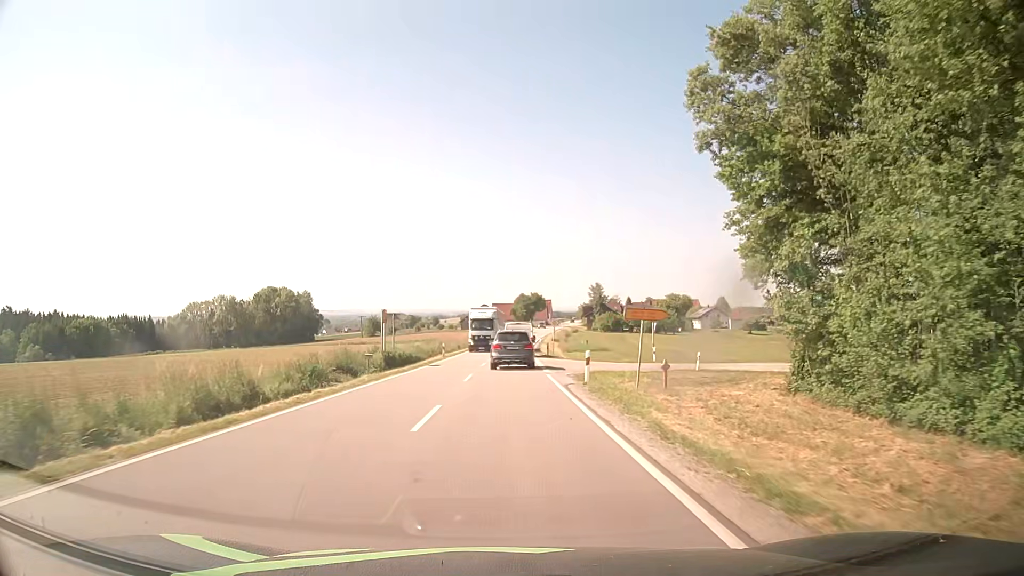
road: secondary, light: Day
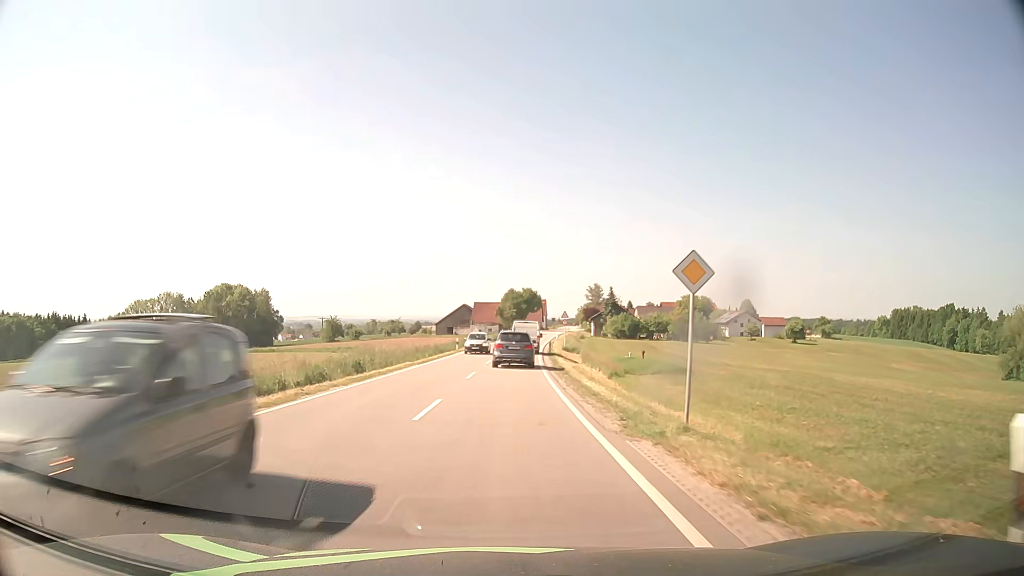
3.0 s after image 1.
(+0.4, +46.8) m; +1°
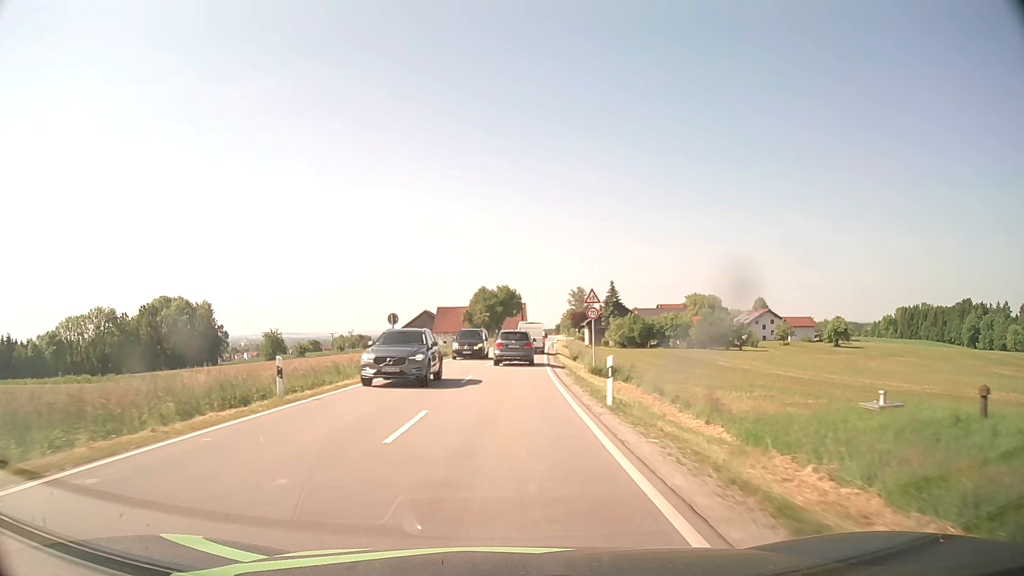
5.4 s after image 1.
(+0.6, +38.6) m; +2°
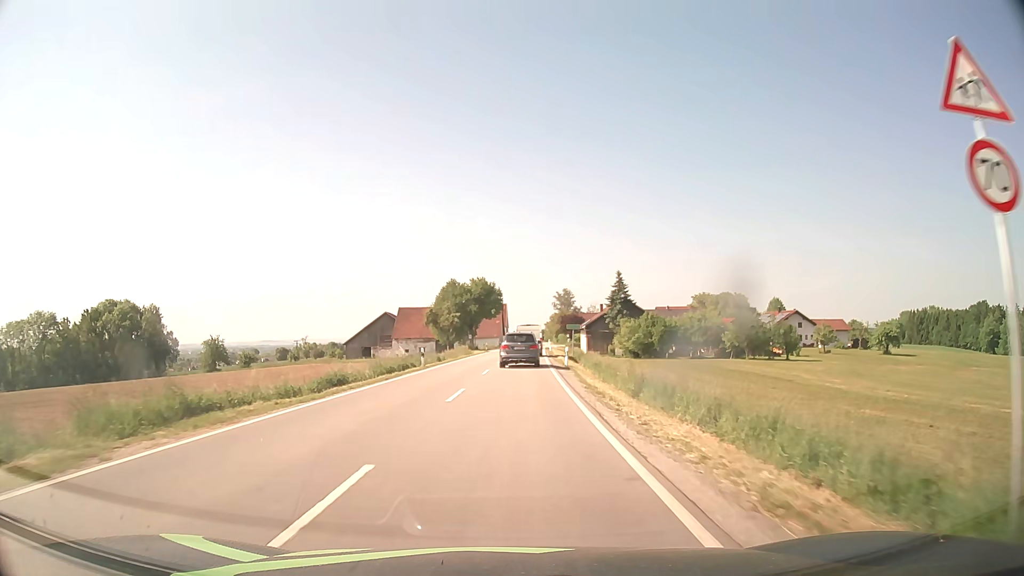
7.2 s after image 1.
(+0.5, +29.5) m; +2°
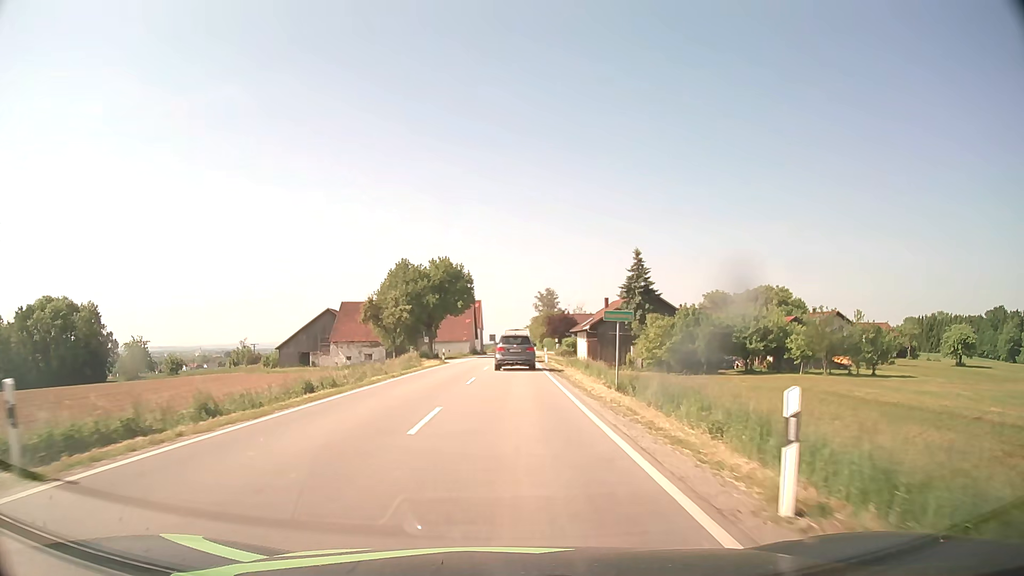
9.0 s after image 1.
(+0.5, +29.4) m; +2°
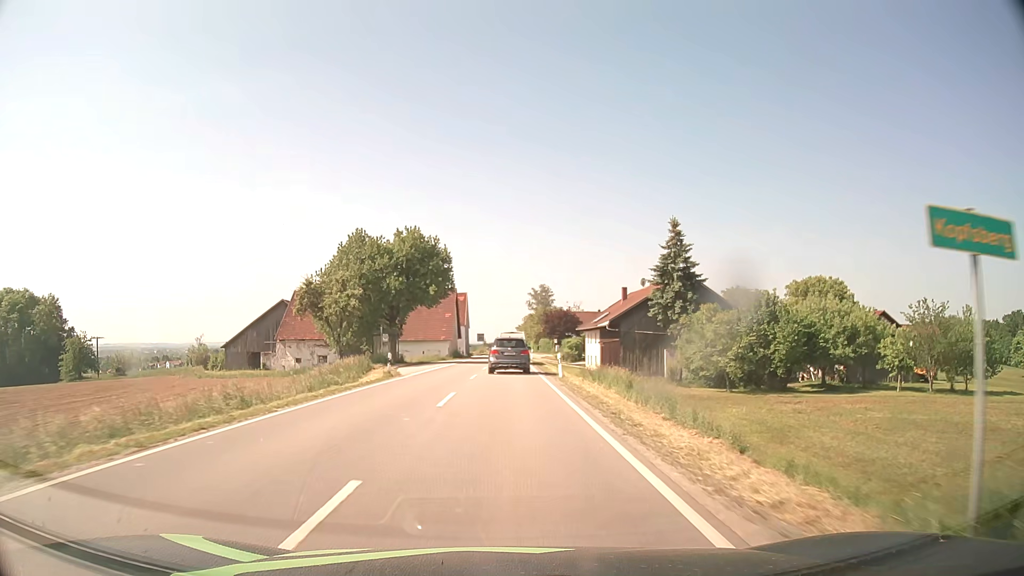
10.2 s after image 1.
(+0.1, +19.2) m; +1°
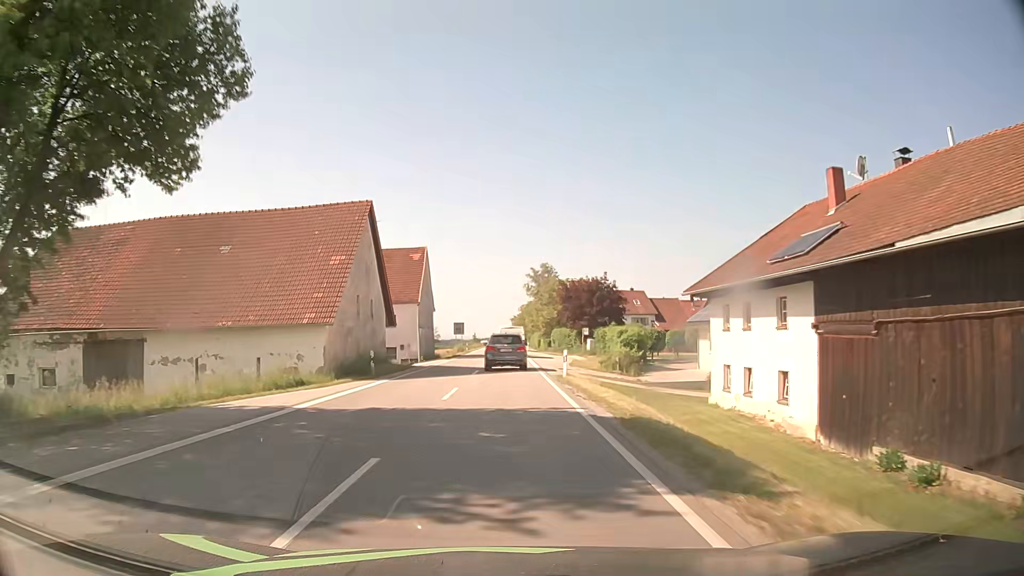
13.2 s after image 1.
(+0.3, +46.9) m; +1°
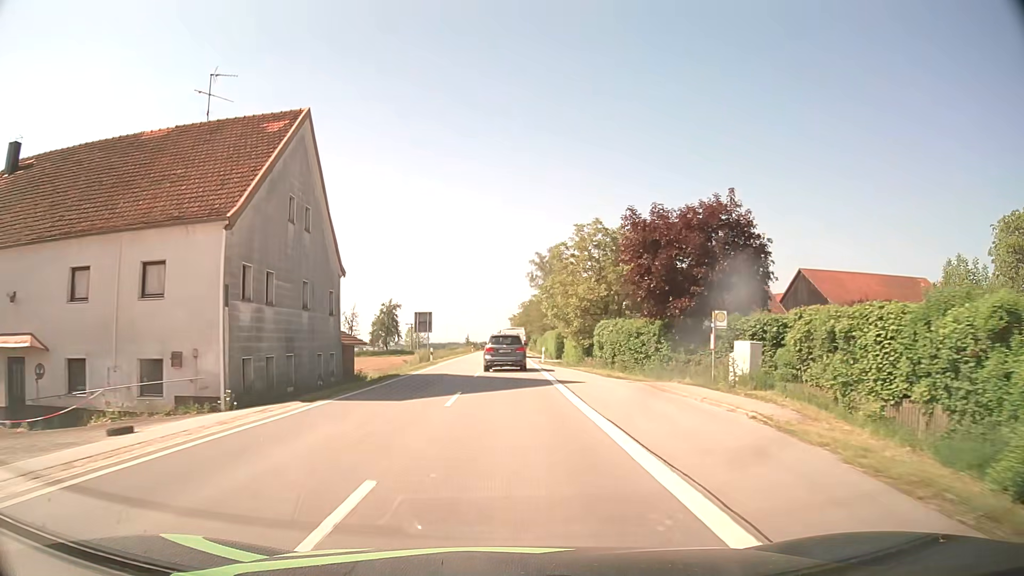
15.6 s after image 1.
(0.0, +37.3) m; 0°
(0, +10) (0, +20) (0, +30) (0, +40) (0, +50) (0, +60) (0, +70) (0, +80) (0, +90) (0, +100) m
